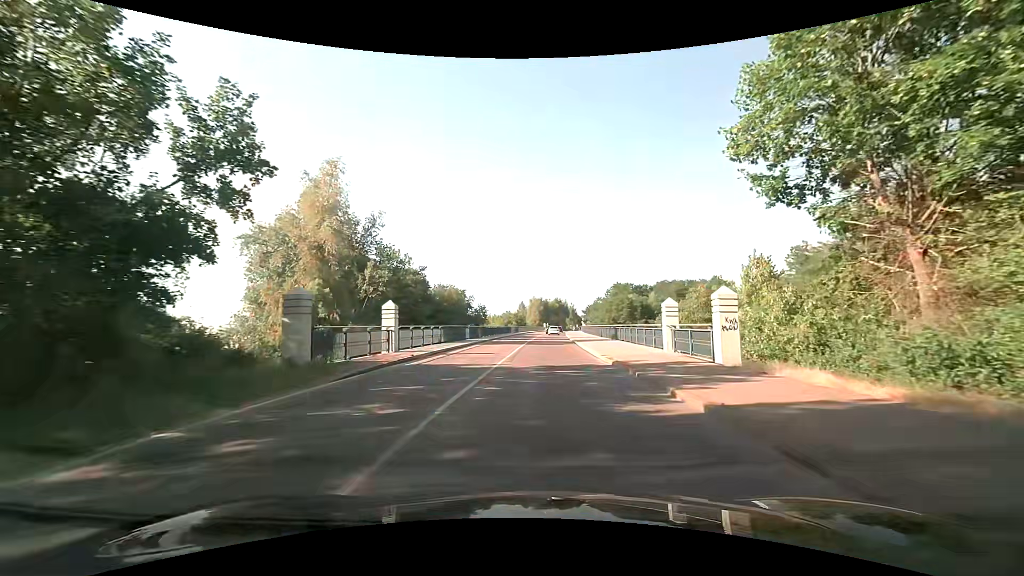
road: secondary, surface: asphalt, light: Day
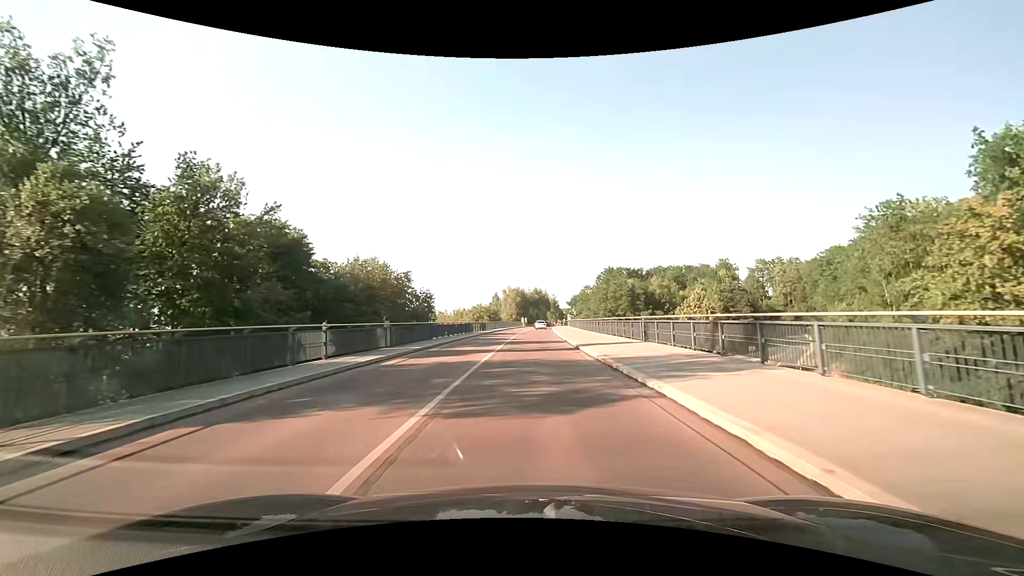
(+0.8, +29.0) m; +3°
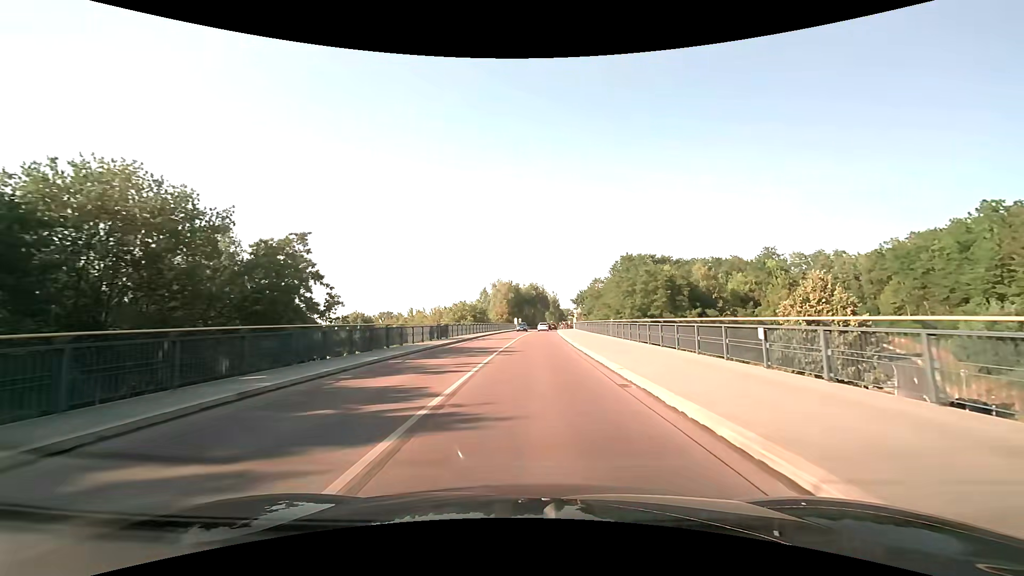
(+0.1, +30.5) m; +1°
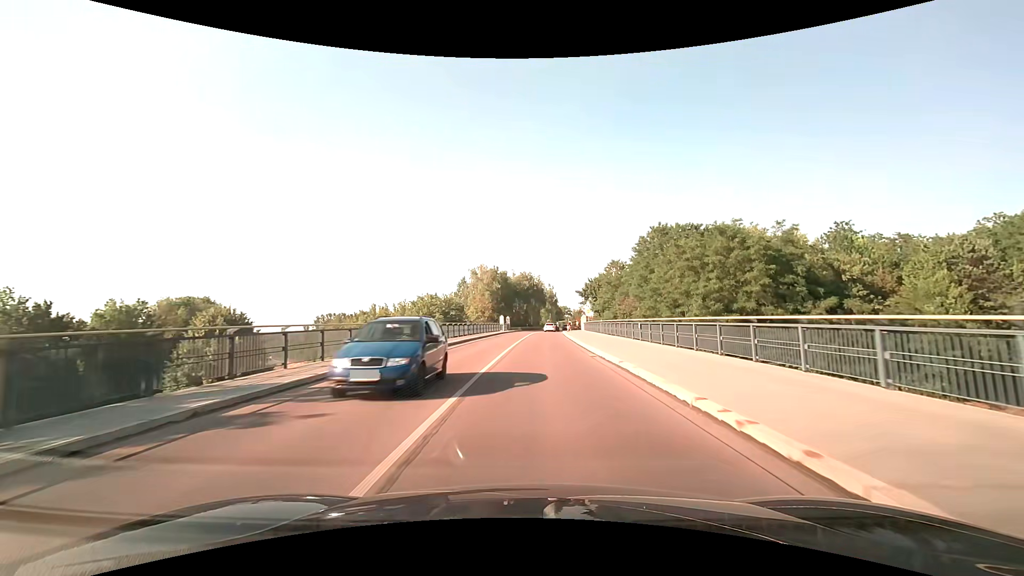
(+0.1, +31.4) m; +1°
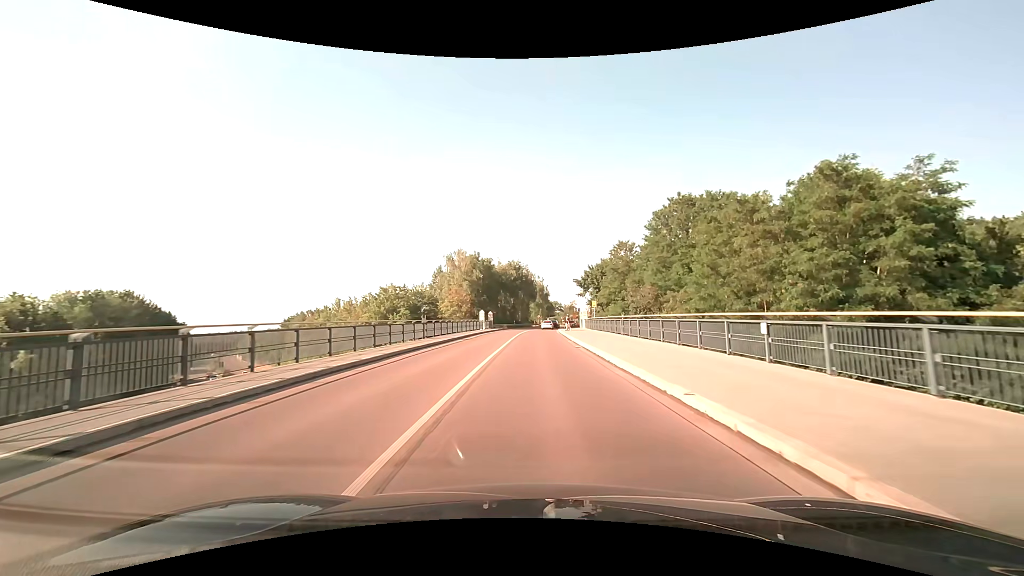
(+0.2, +16.1) m; +1°
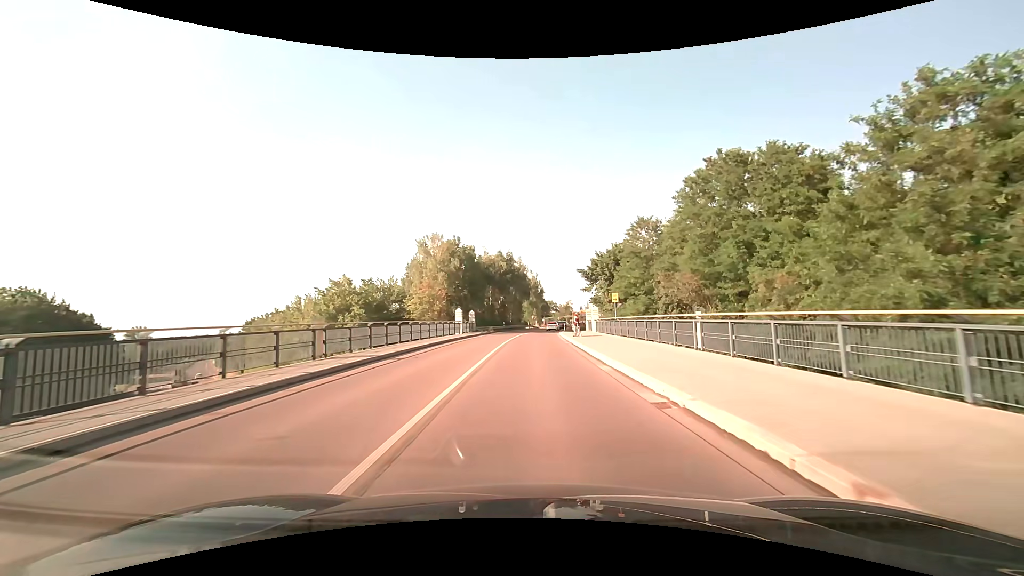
(+0.2, +15.5) m; +1°
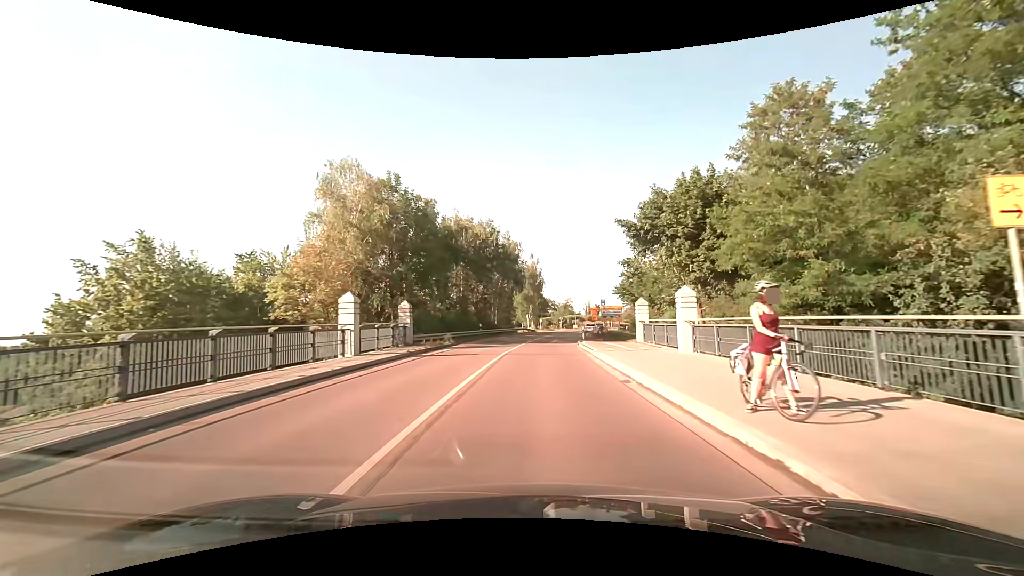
(+0.1, +28.4) m; +1°
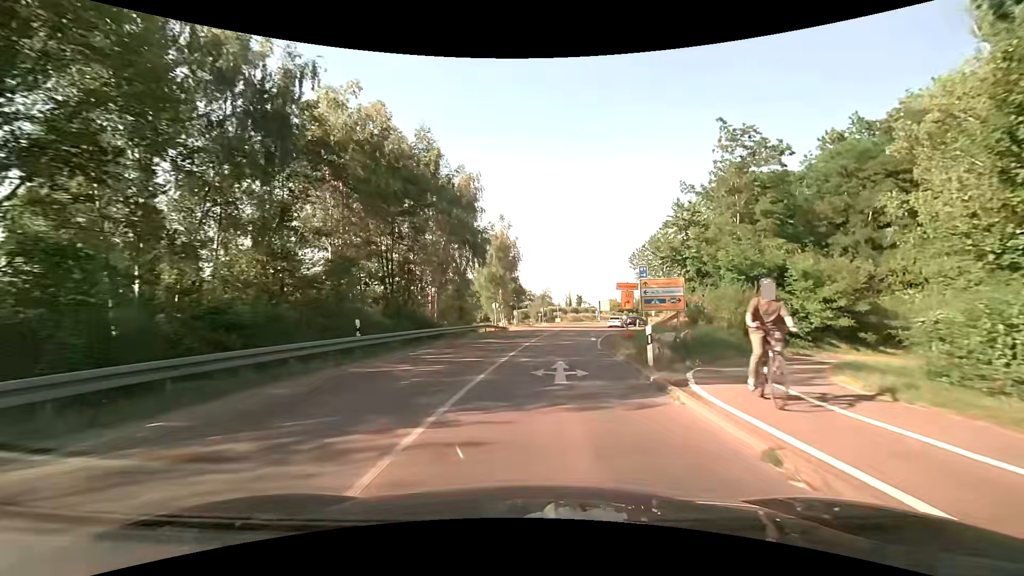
(+0.4, +27.0) m; +3°
(0, +10) (+1, +20) (+2, +30) (+4, +40) (+7, +49) (+10, +59) (+13, +68) (+18, +77) (+25, +84) (+35, +85) m
